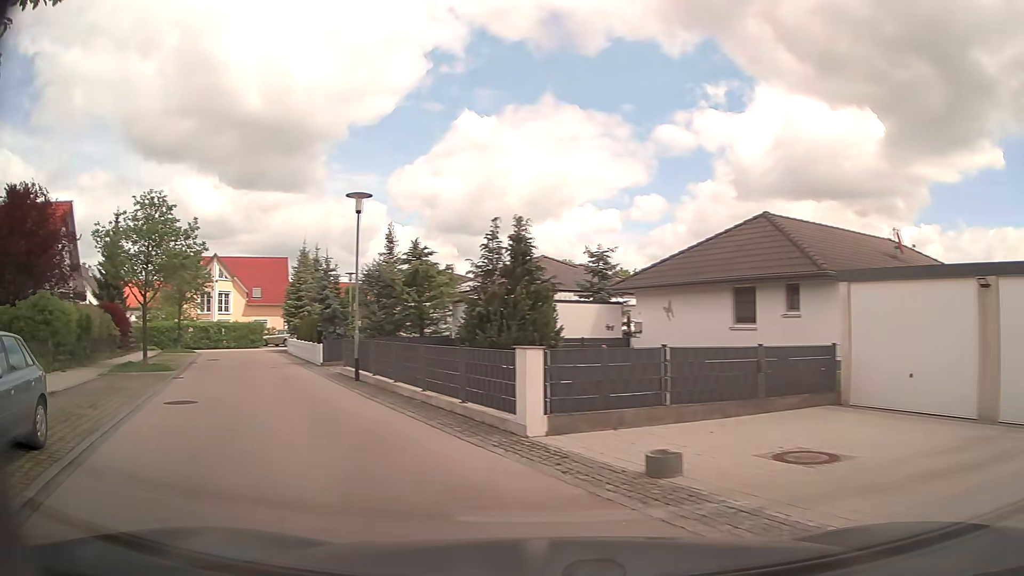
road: residential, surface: asphalt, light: Day
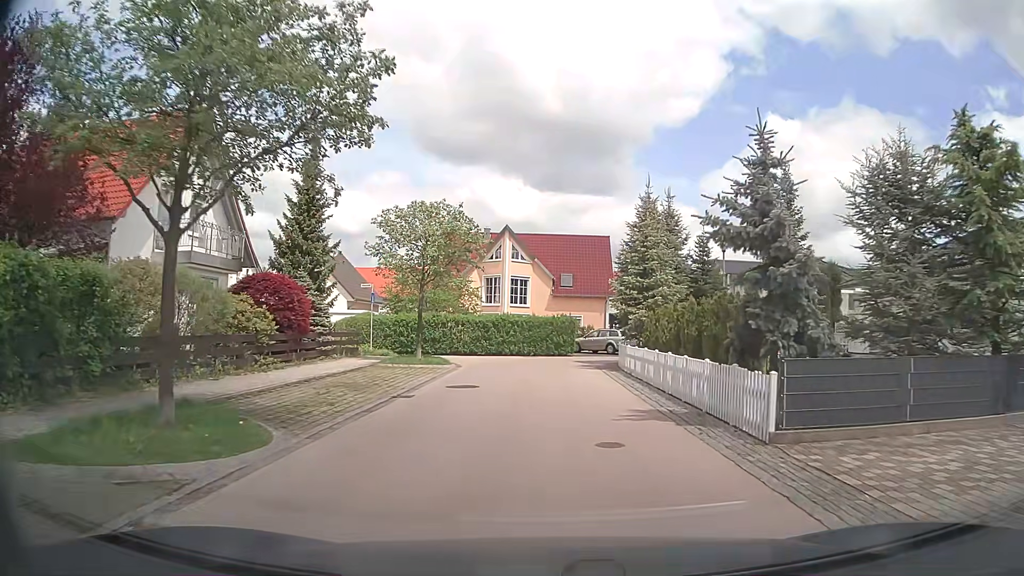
(-6.7, +17.1) m; -26°
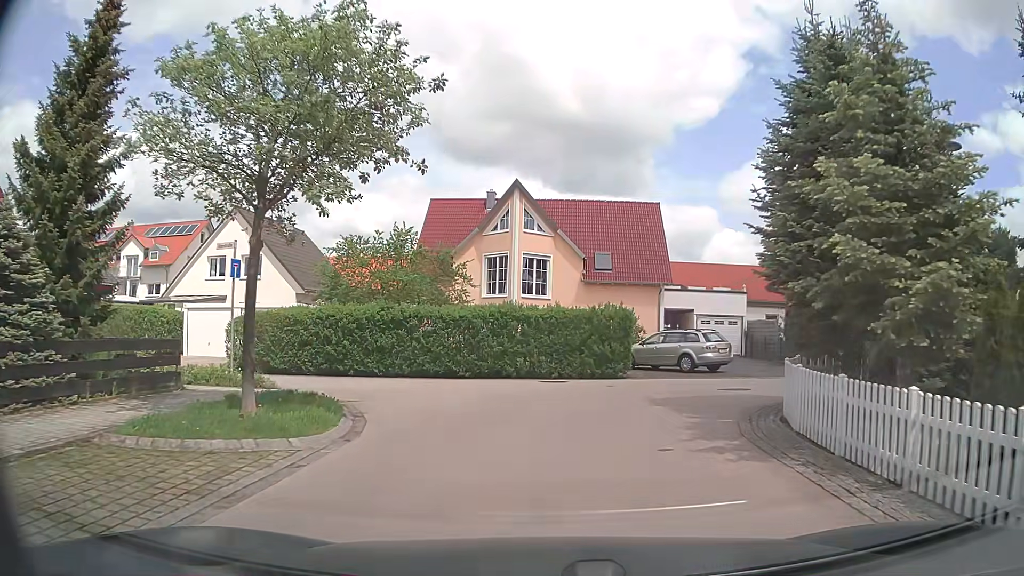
(-0.3, +15.5) m; -1°
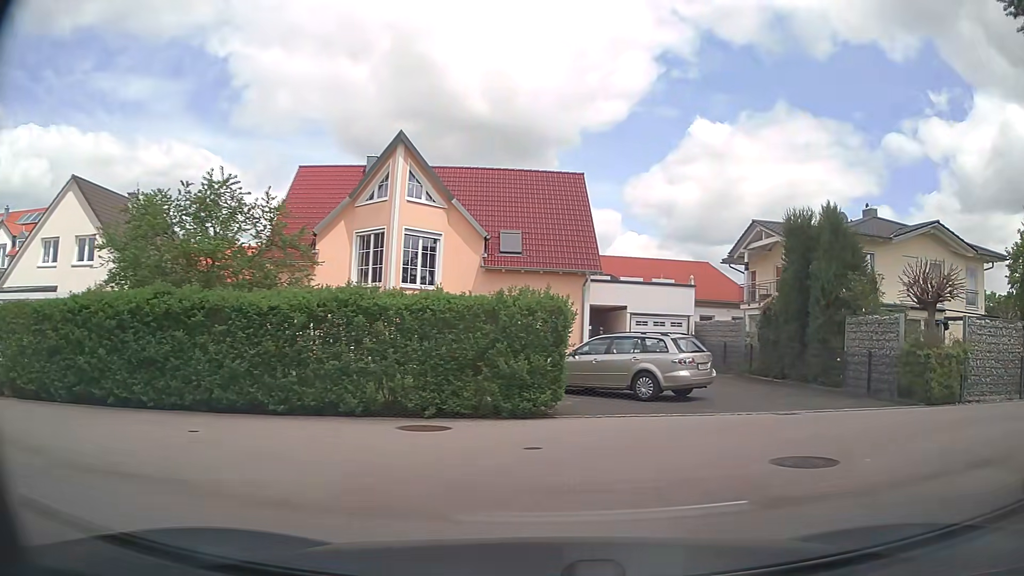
(0.0, +8.4) m; +7°
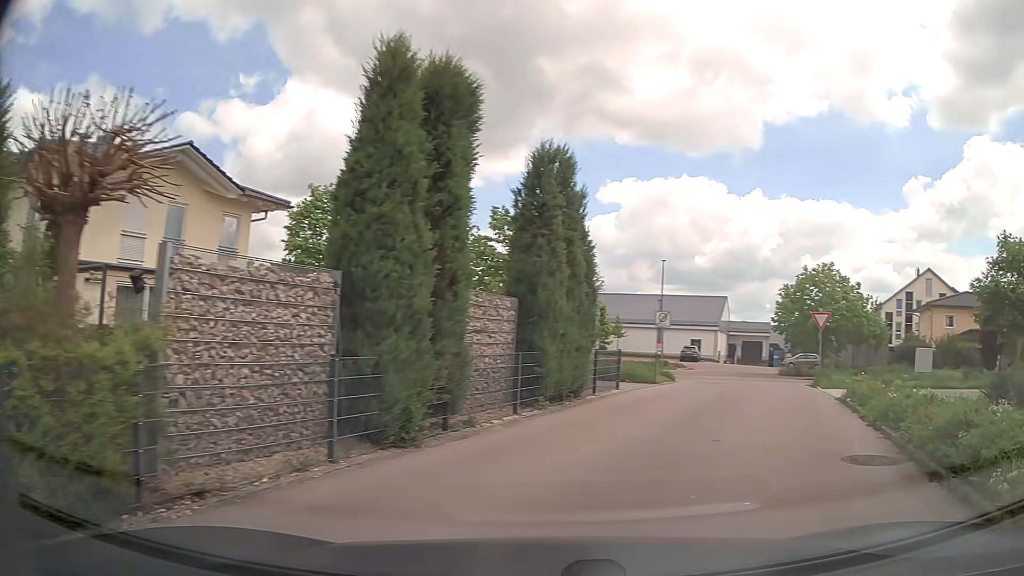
(+5.6, +9.8) m; +64°
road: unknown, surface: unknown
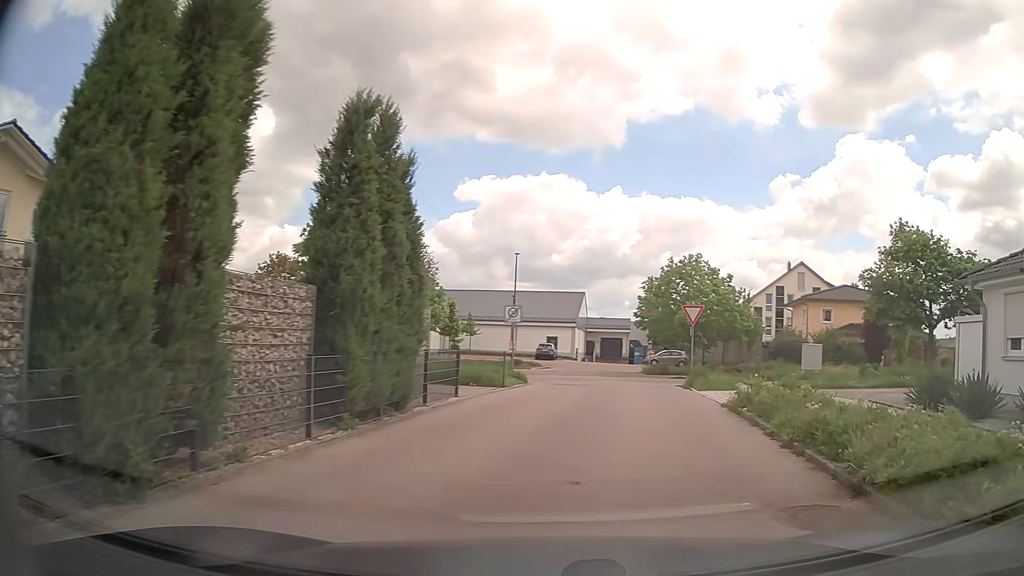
(+0.4, +2.9) m; +12°
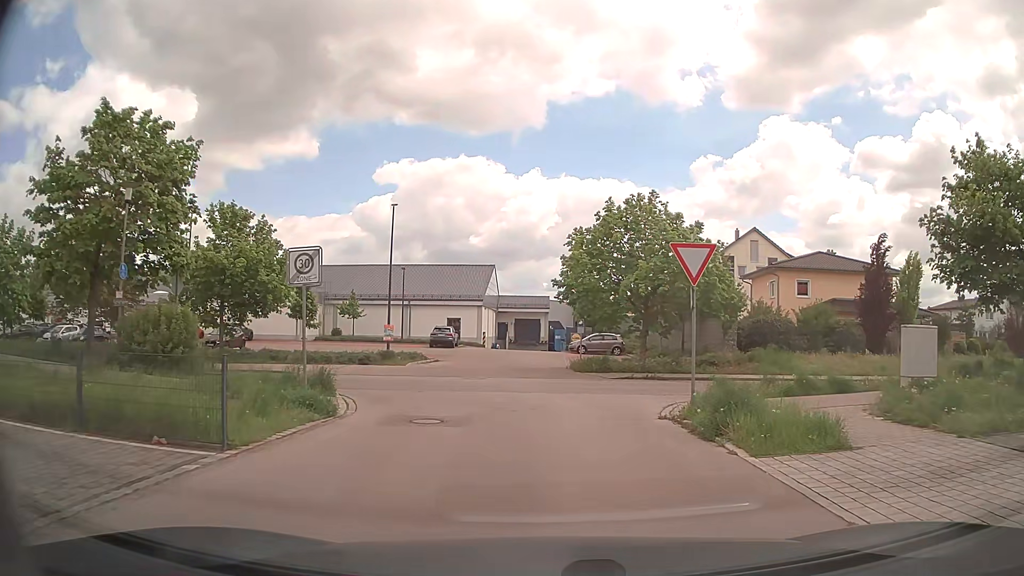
(+1.4, +13.8) m; +7°
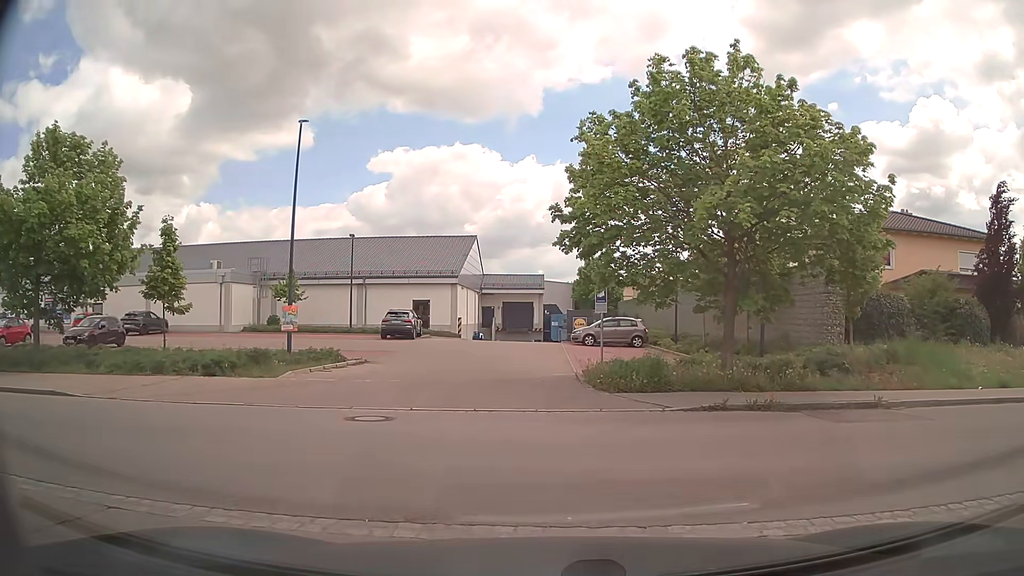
(+0.1, +13.2) m; 0°
(-3, +9) (-13, +12) (-23, +12) (-33, +12) (-43, +12) (-53, +12) (-63, +12) (-73, +12) (-82, +13) (-92, +14) m
